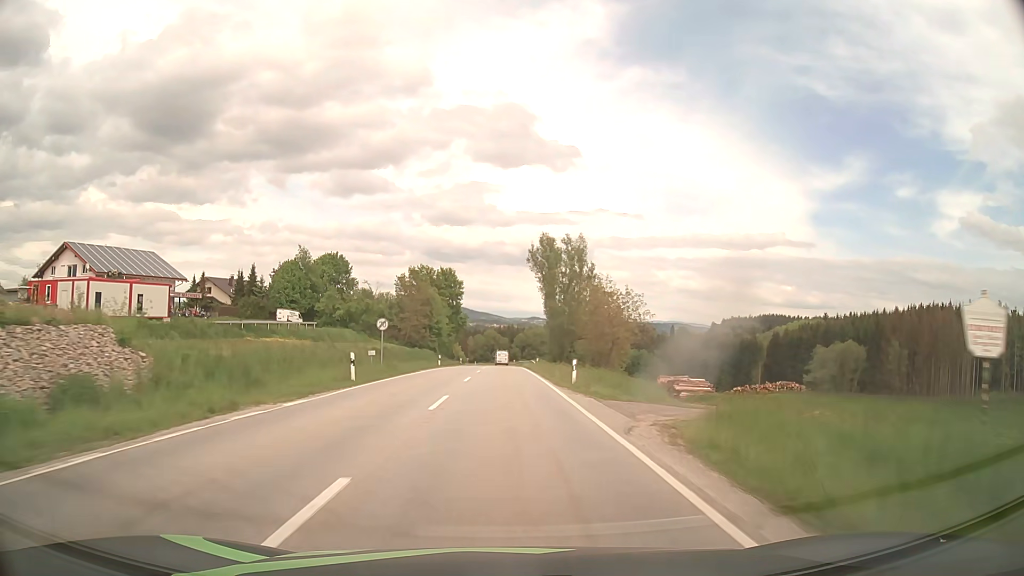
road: secondary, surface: asphalt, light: Day
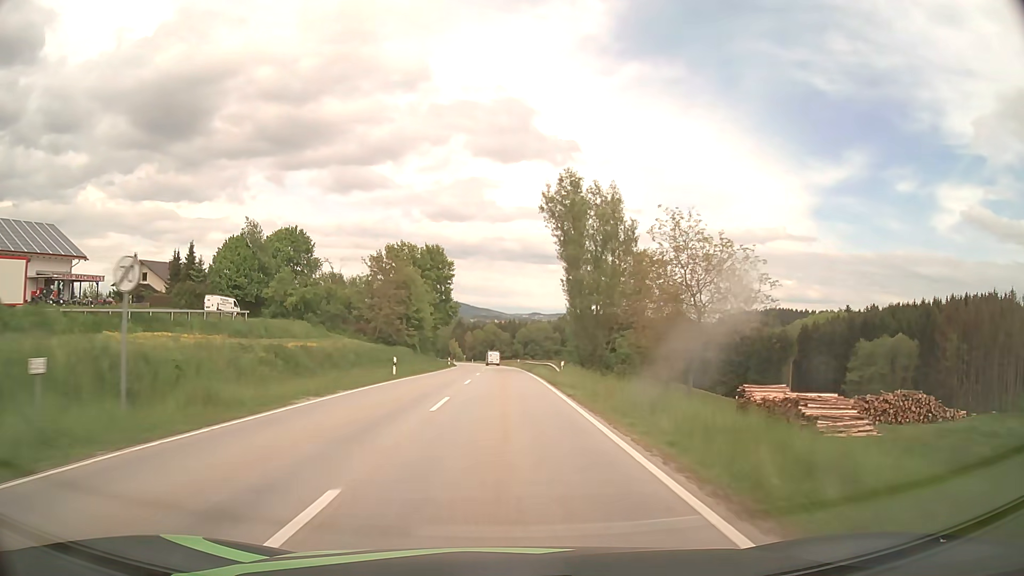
(0.0, +24.6) m; 0°
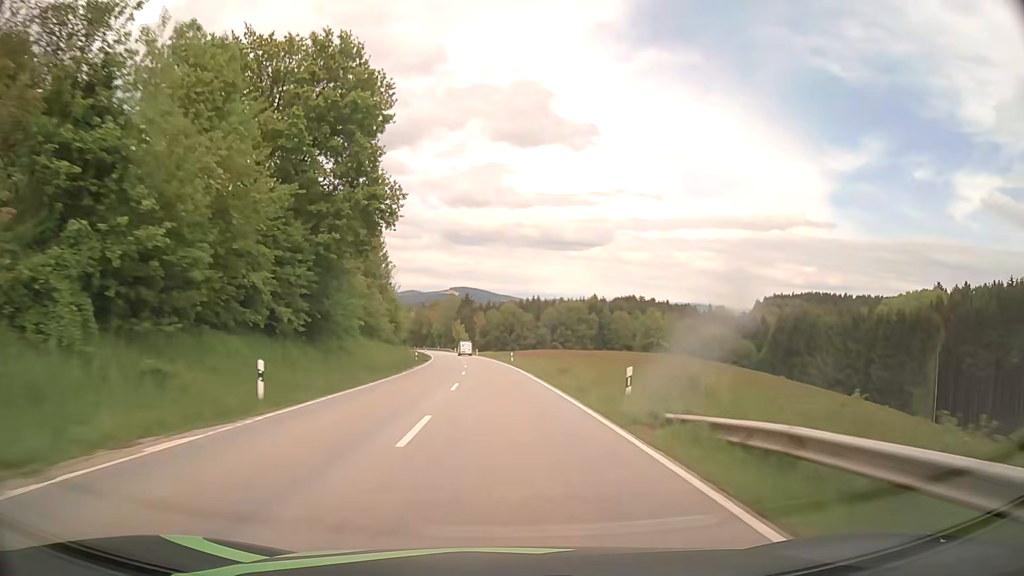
(-0.4, +67.1) m; -1°
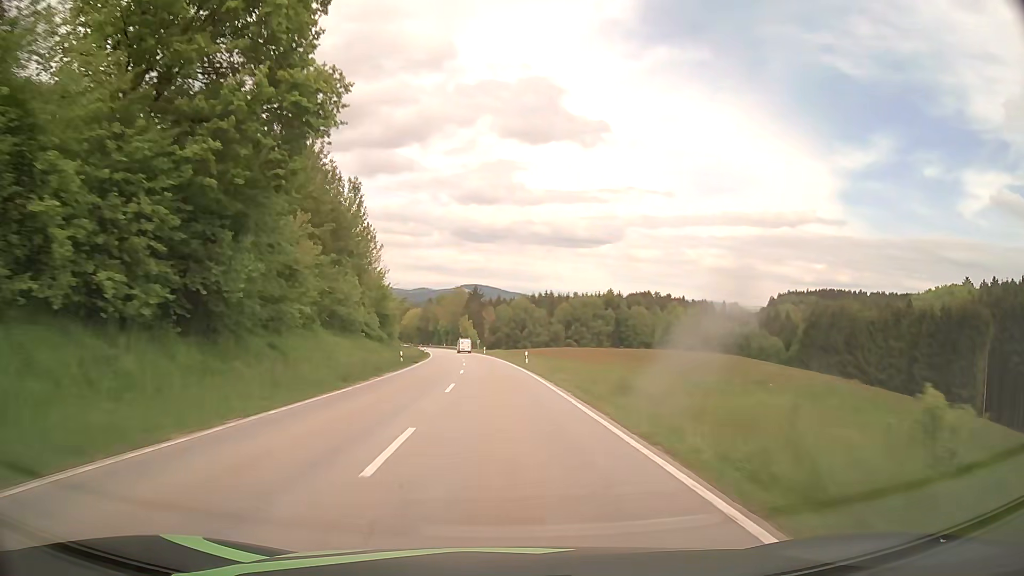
(-0.1, +14.3) m; -1°
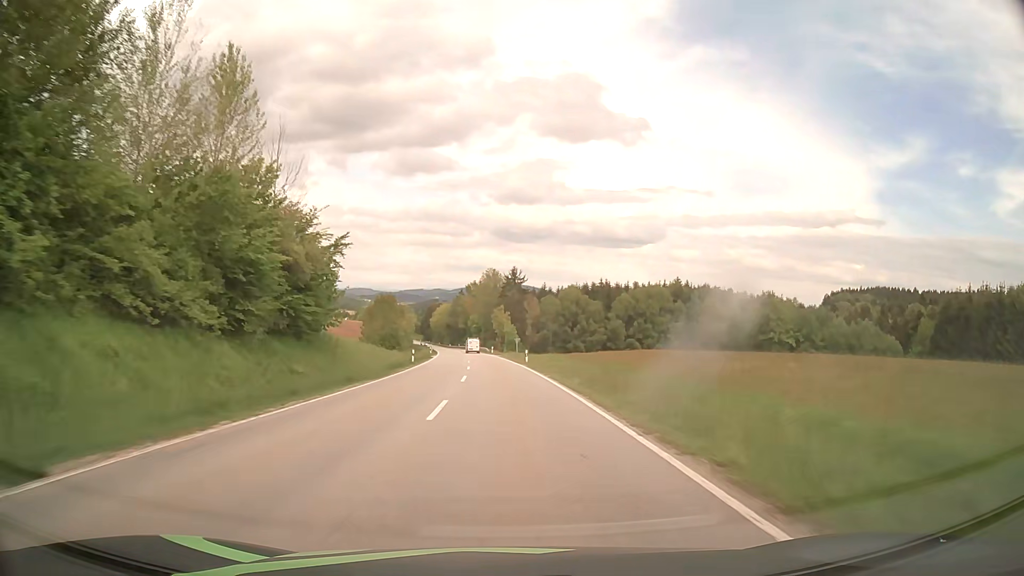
(-1.5, +44.3) m; -4°
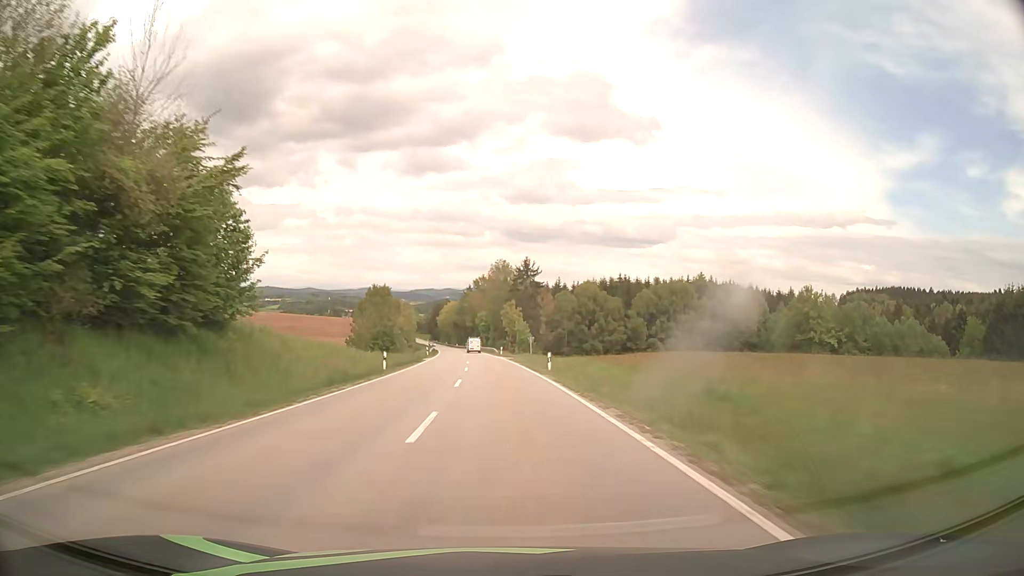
(-0.1, +15.1) m; -1°
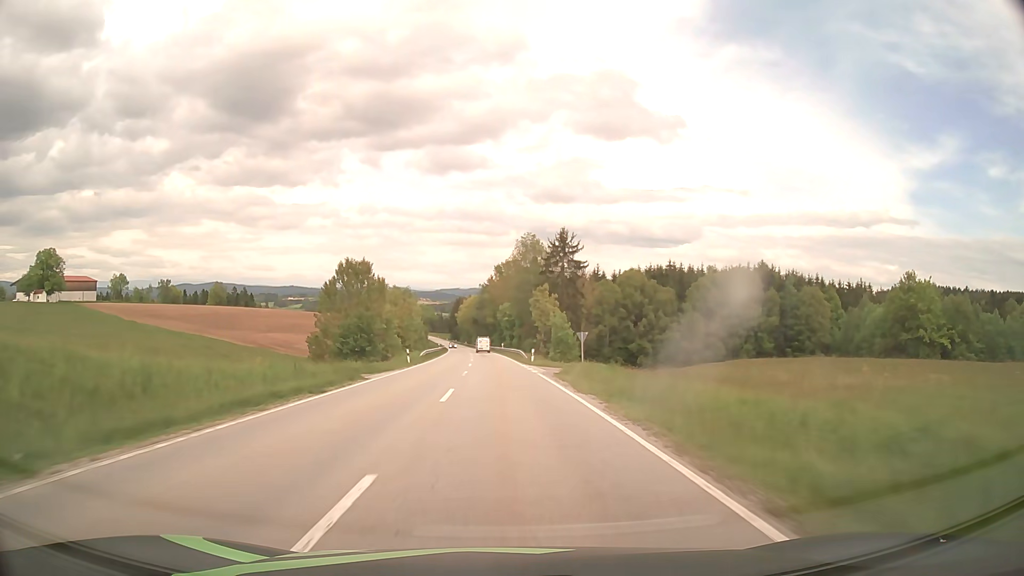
(-0.5, +30.6) m; -2°
(0, +10) (0, +20) (-1, +30) (-1, +40) (-1, +50) (-2, +60) (-2, +70) (-3, +80) (-4, +90) (-4, +100) m
